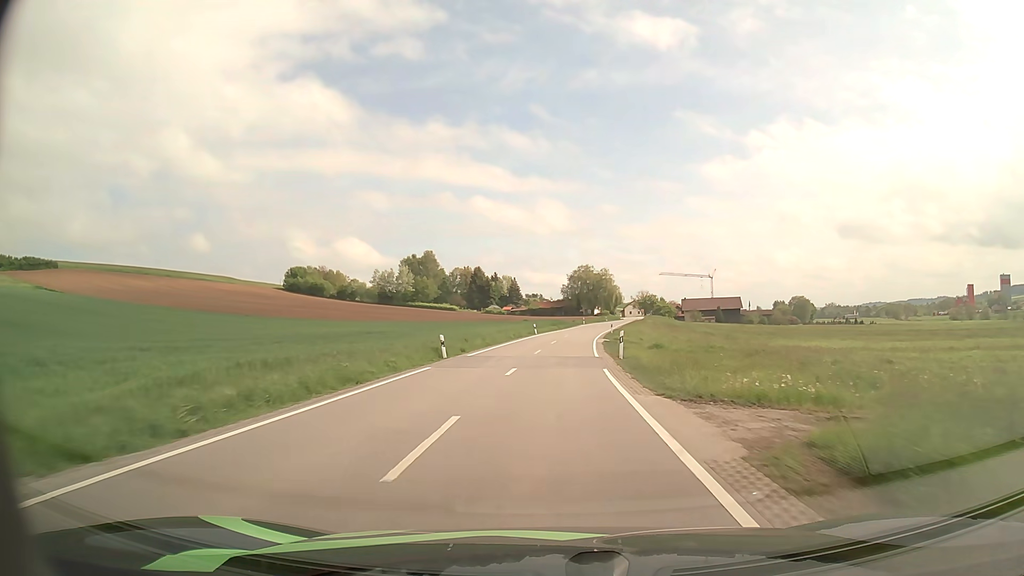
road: secondary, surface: asphalt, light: Day
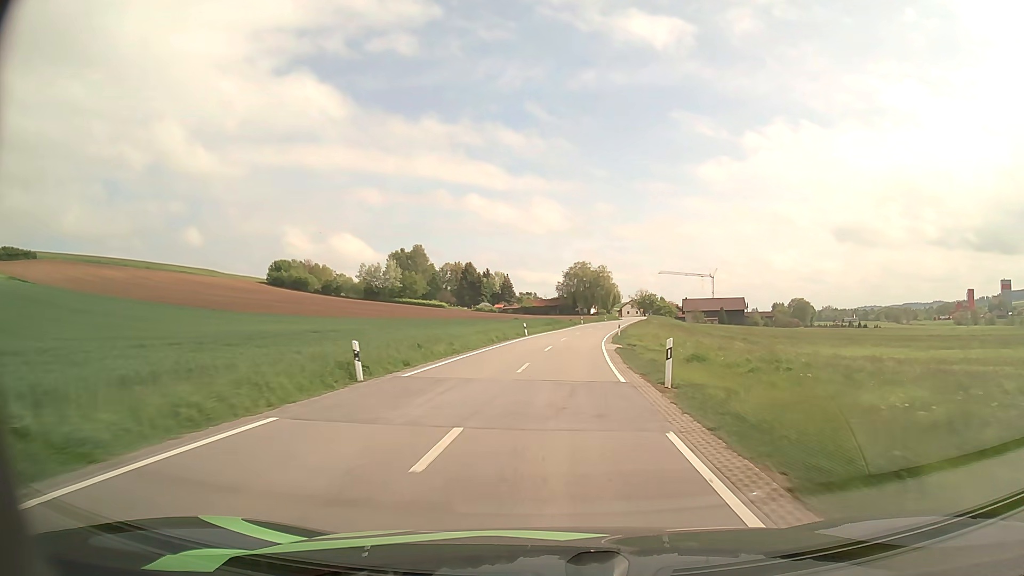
(0.0, +11.7) m; 0°
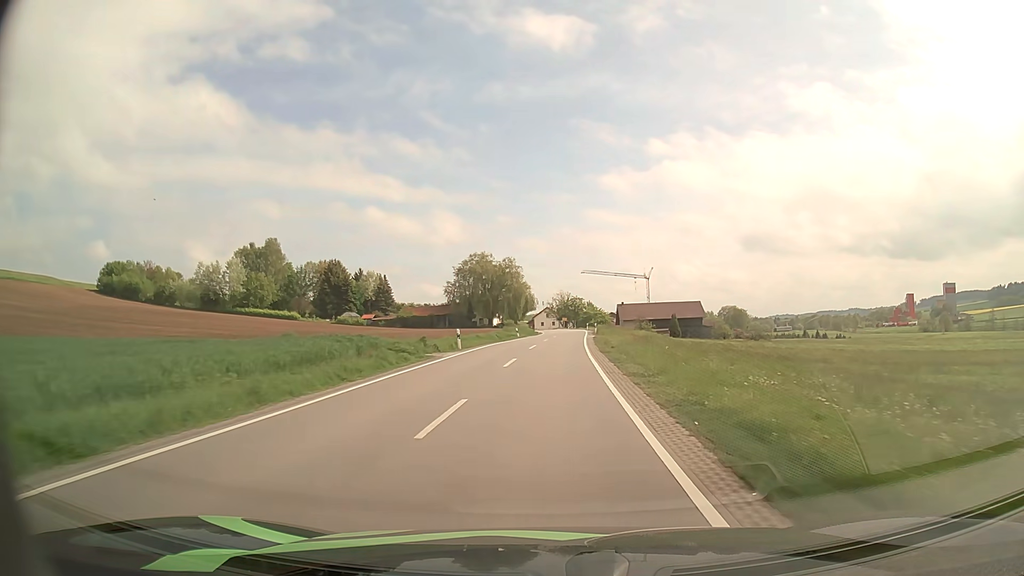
(+4.0, +58.4) m; +8°
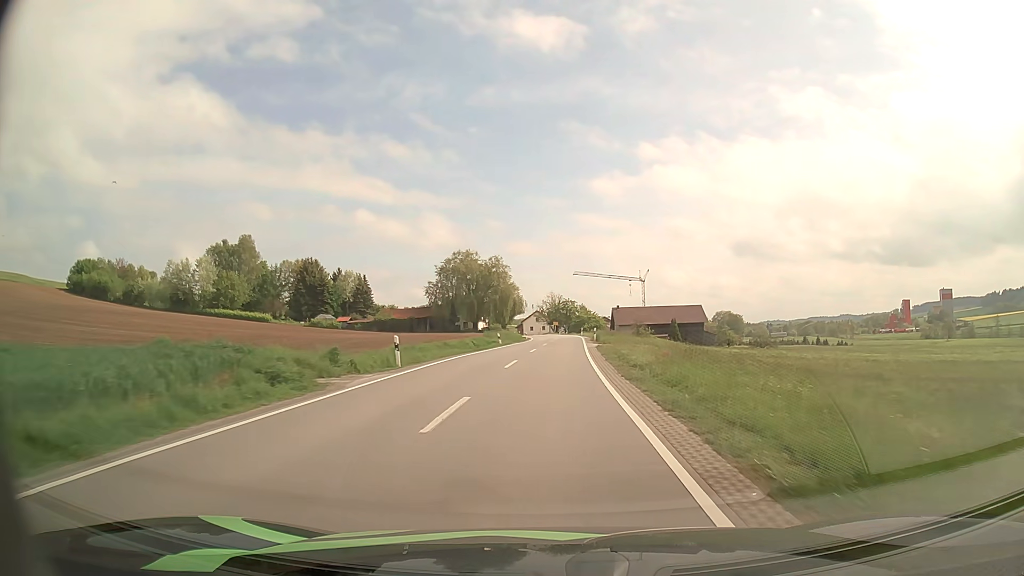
(+0.1, +11.8) m; +1°
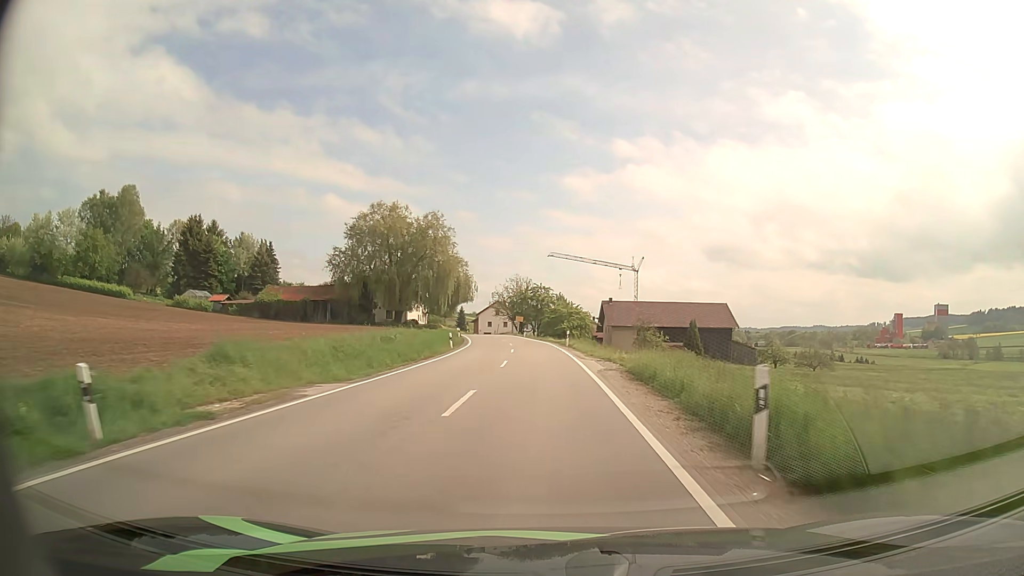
(+1.2, +46.4) m; +3°
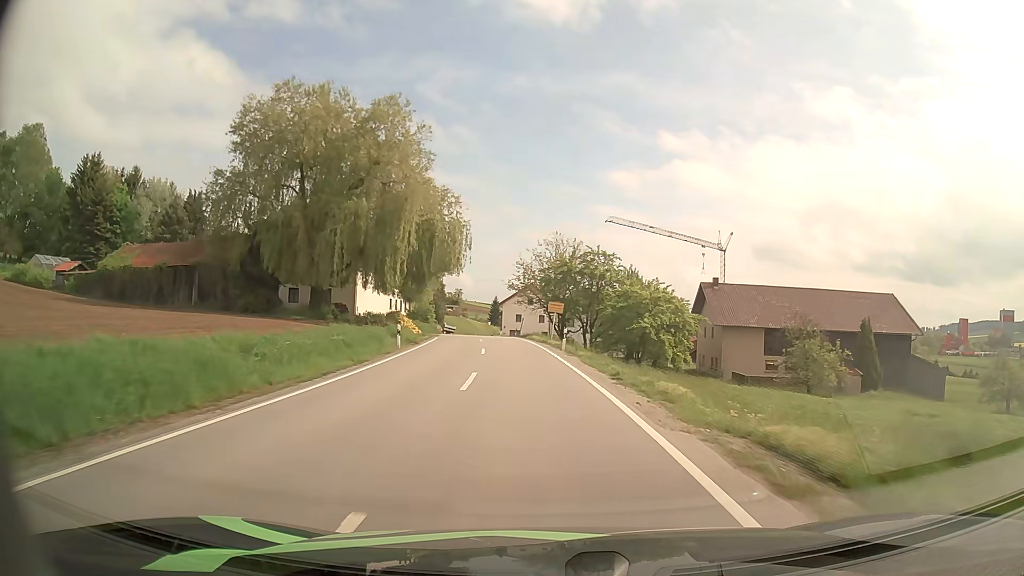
(-1.0, +45.4) m; -4°
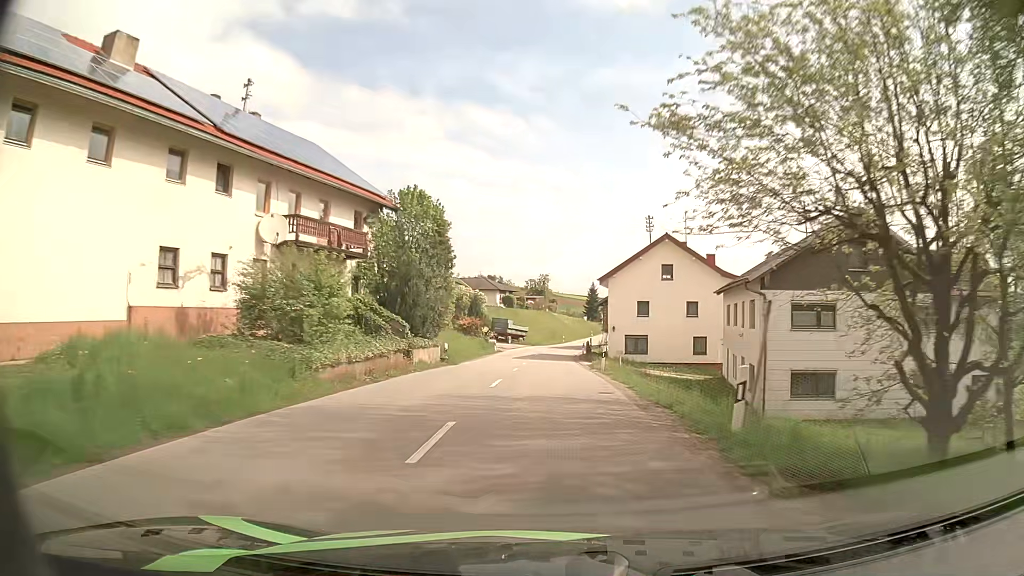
(-3.7, +51.4) m; -8°
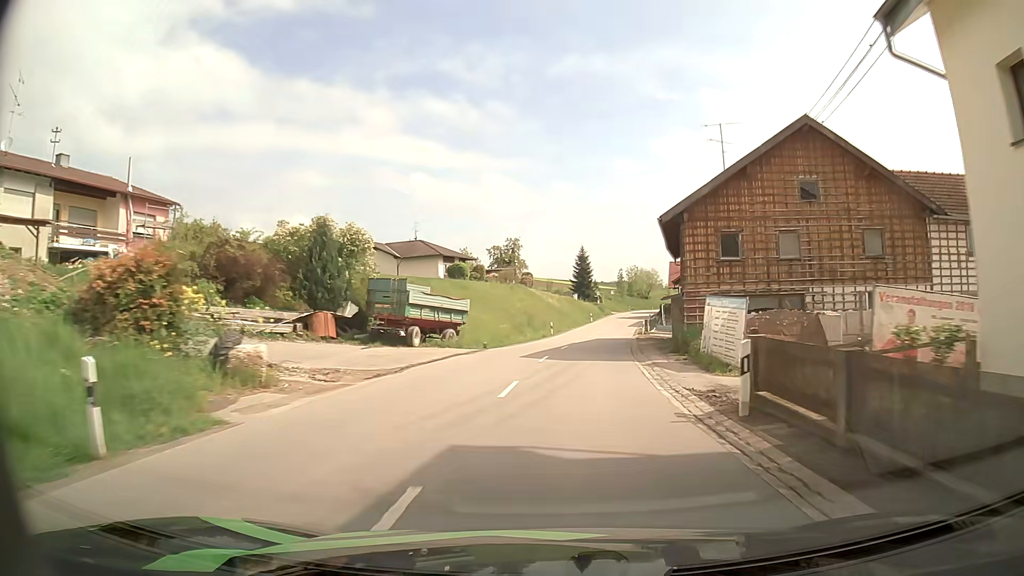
(-0.5, +49.5) m; +1°
(0, +10) (+1, +20) (+2, +30) (+3, +40) (+5, +50) (+6, +60) (+8, +69) (+10, +79) (+12, +89) (+14, +99) m
